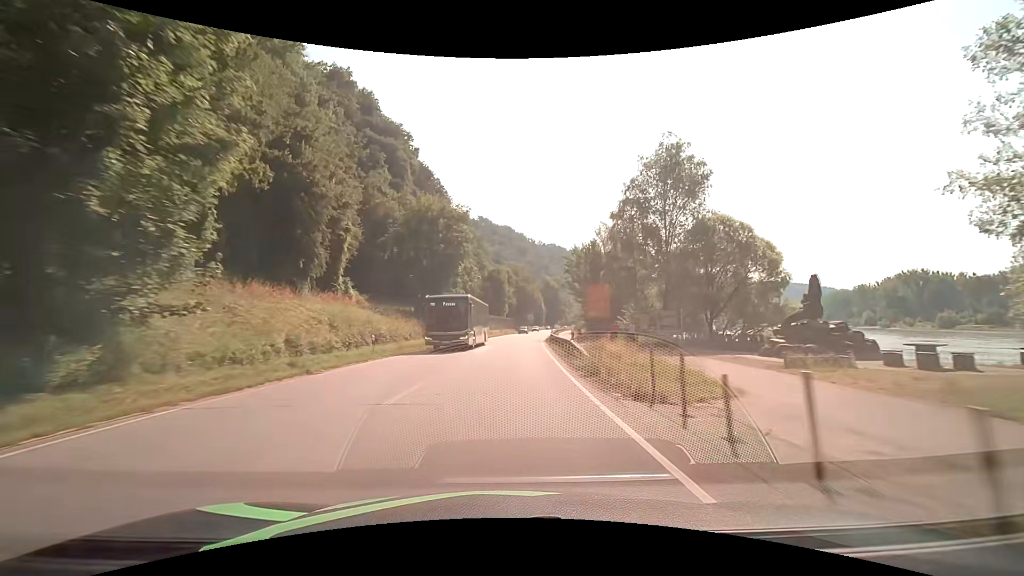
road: primary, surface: asphalt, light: Day
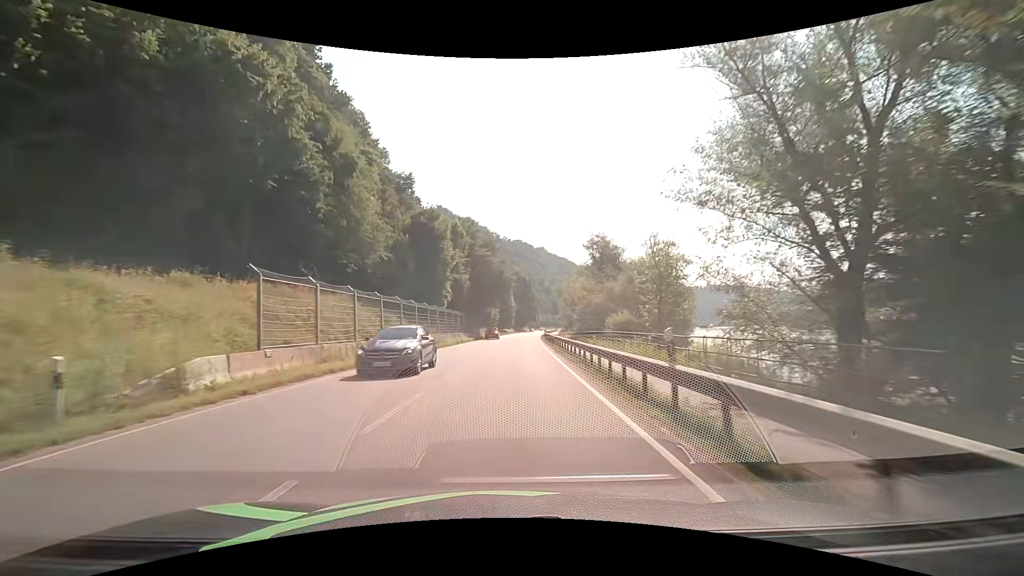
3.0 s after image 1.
(+2.1, +53.9) m; +4°
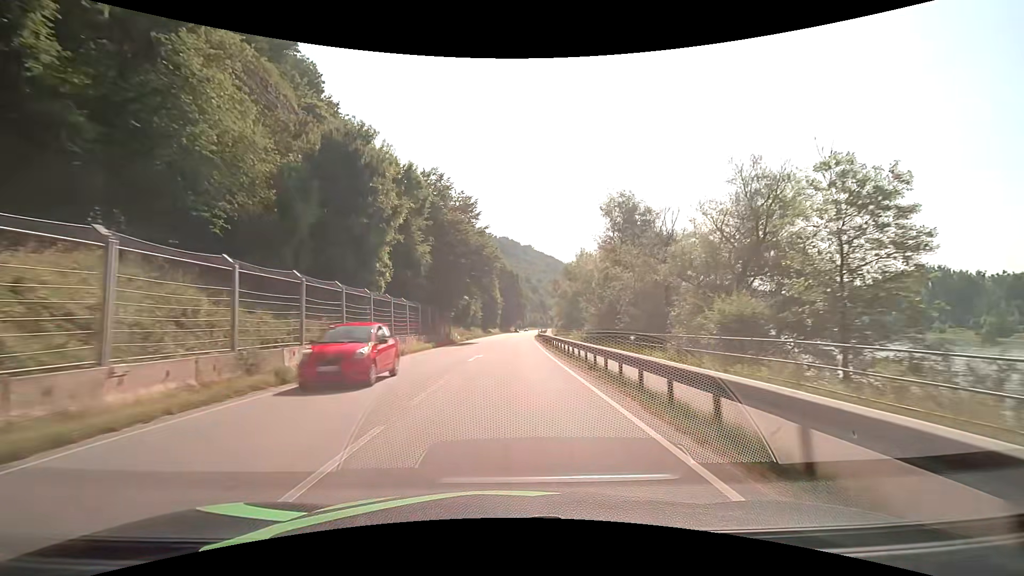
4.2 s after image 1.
(+0.4, +21.5) m; +2°
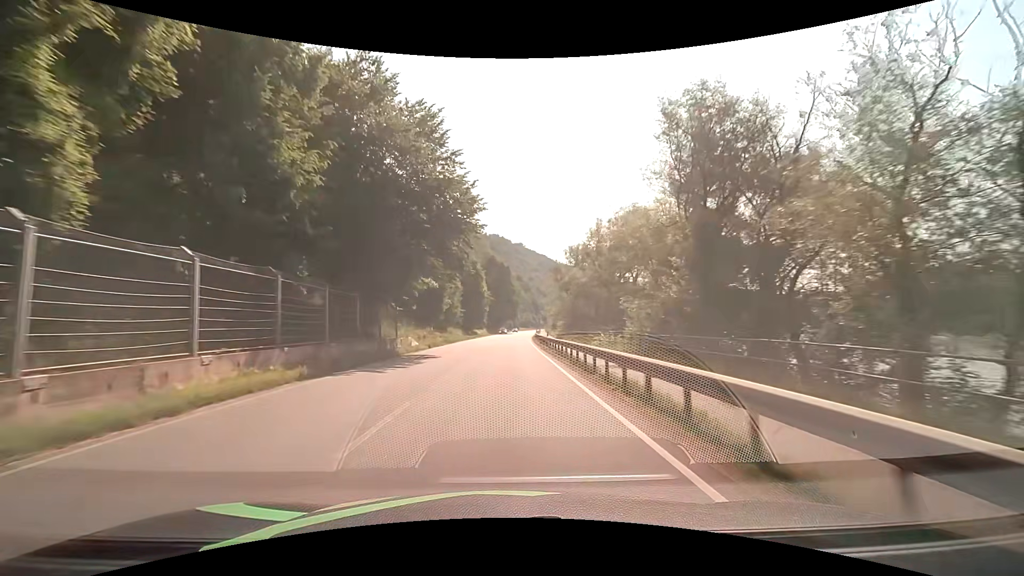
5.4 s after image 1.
(+0.3, +21.5) m; +1°
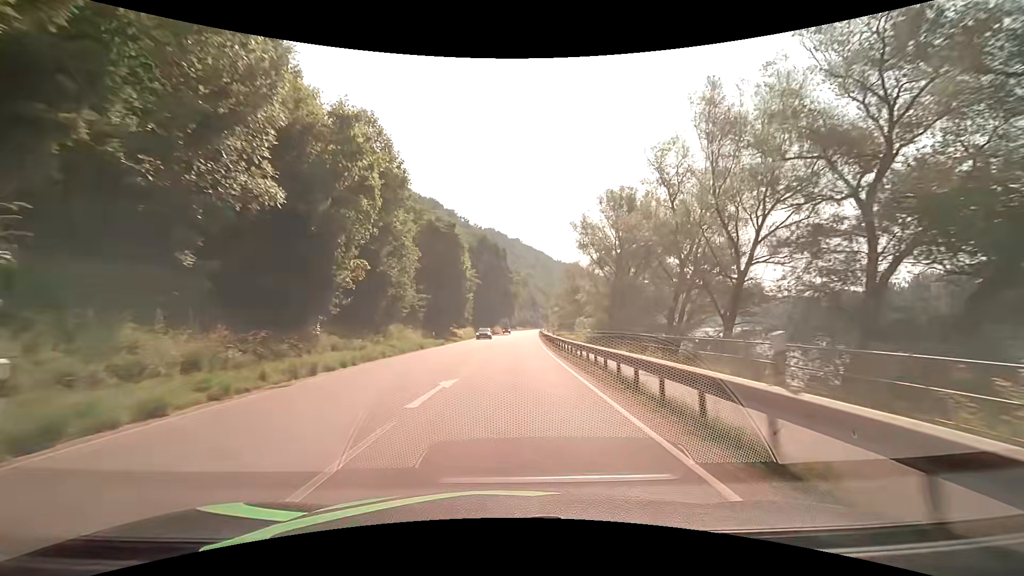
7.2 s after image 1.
(+0.1, +32.3) m; +1°
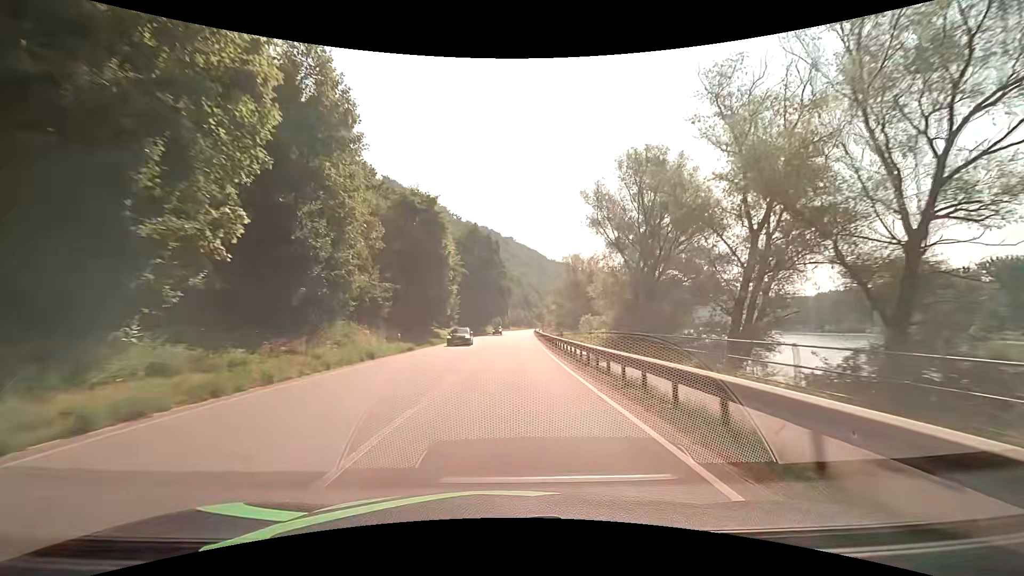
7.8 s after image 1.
(0.0, +10.8) m; +1°
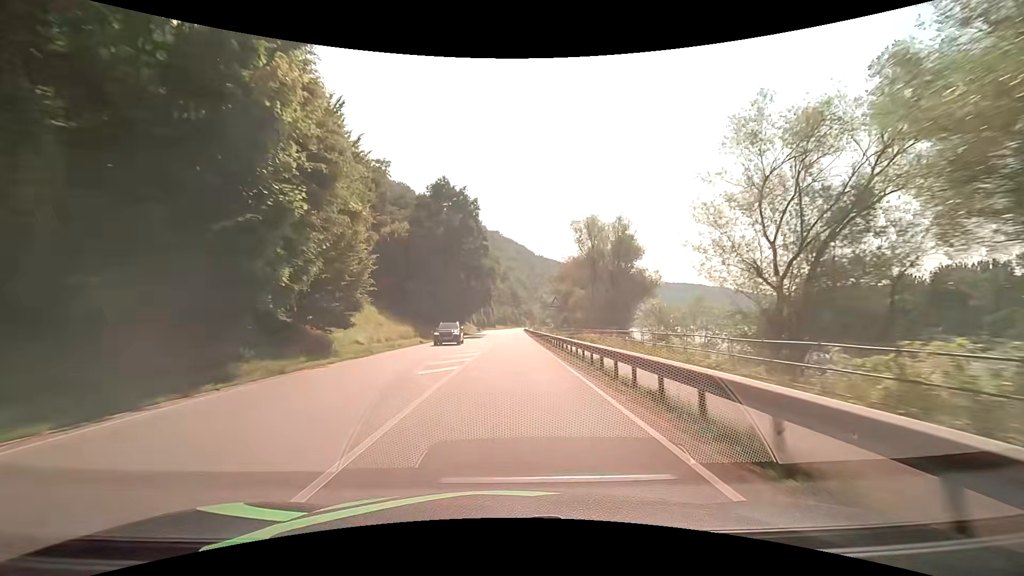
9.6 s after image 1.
(+0.5, +31.6) m; +1°
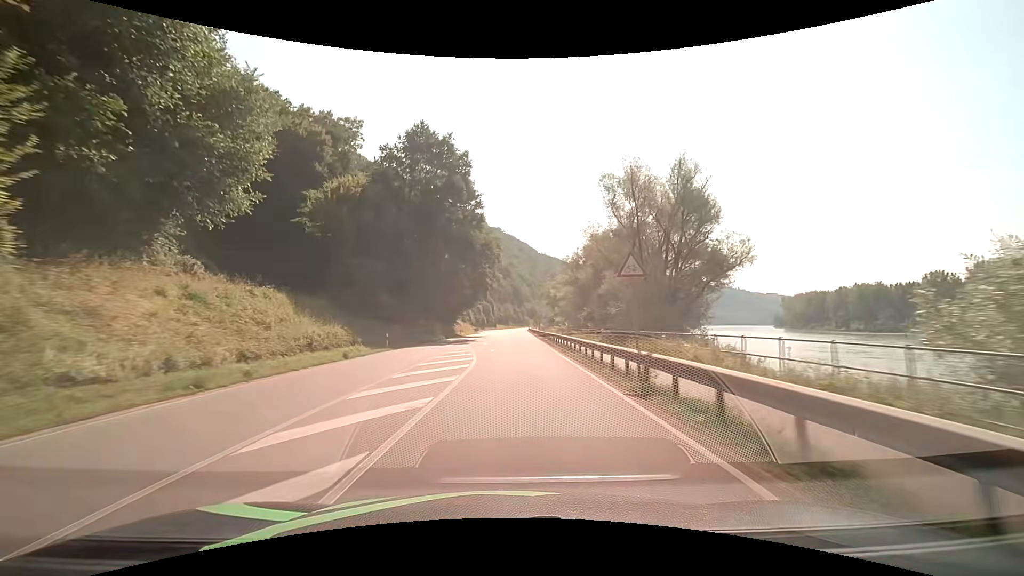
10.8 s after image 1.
(+0.1, +20.0) m; 0°
